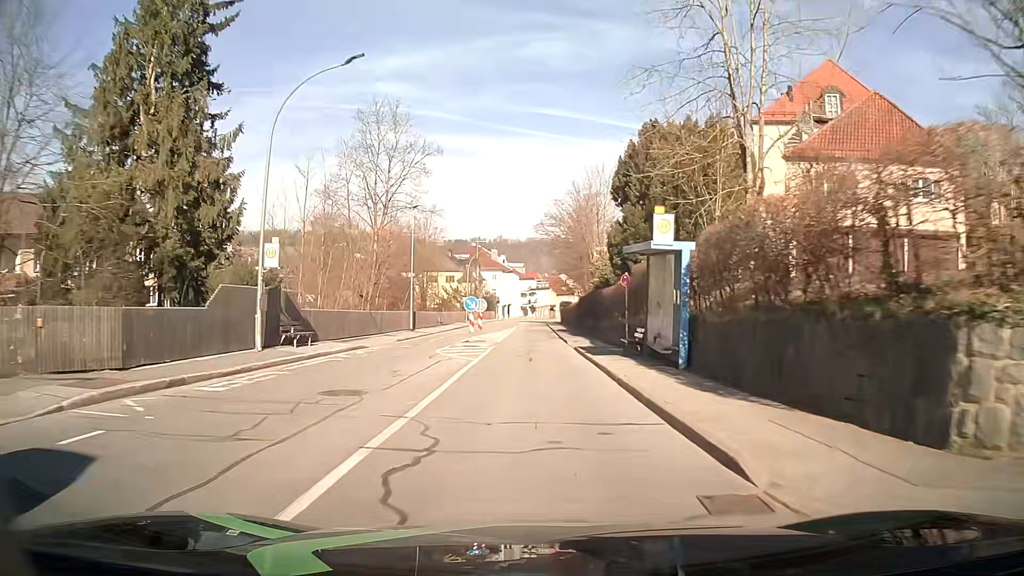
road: tertiary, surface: asphalt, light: Day
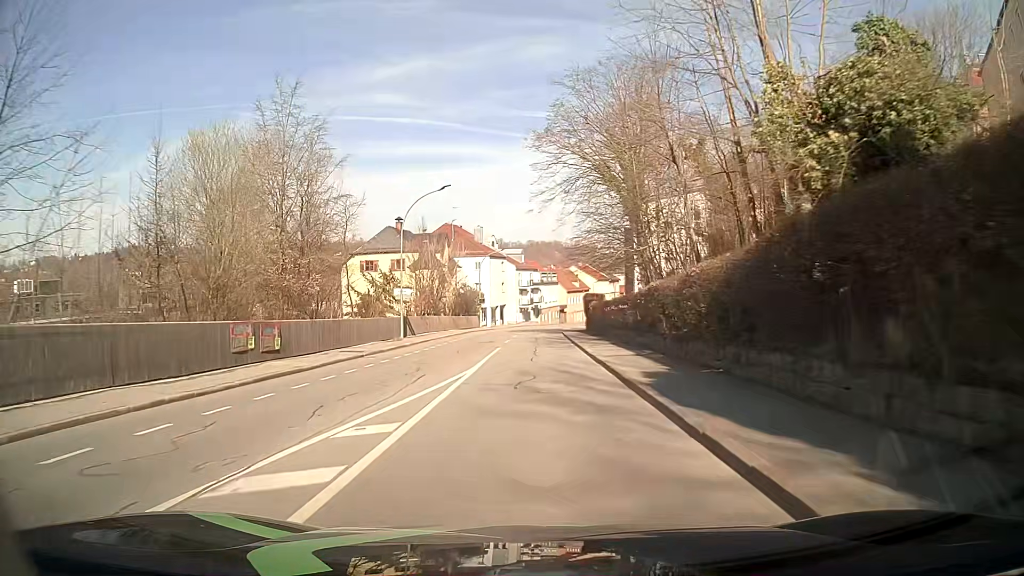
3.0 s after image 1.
(-0.2, +41.3) m; -1°
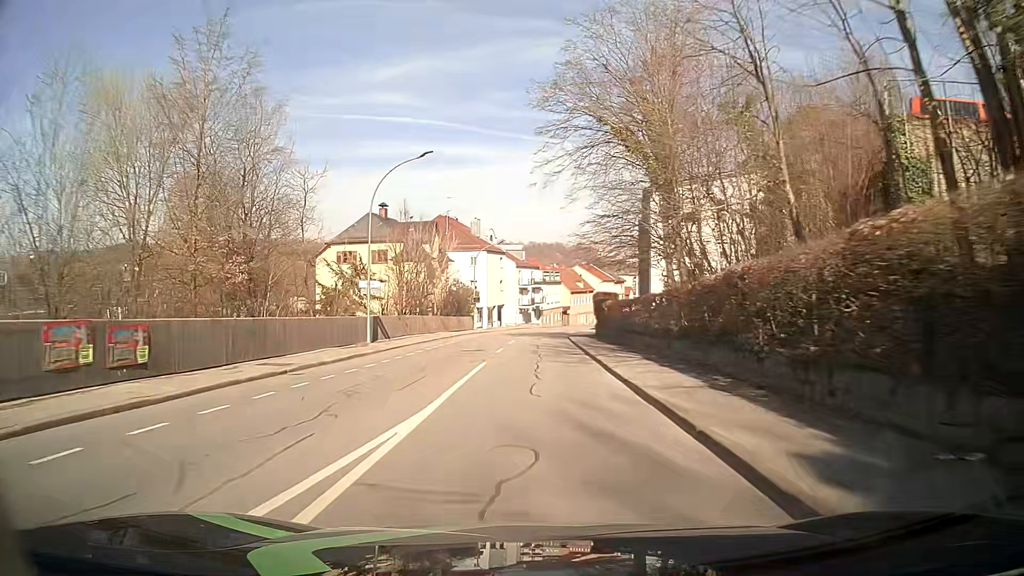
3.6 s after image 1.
(0.0, +8.3) m; 0°
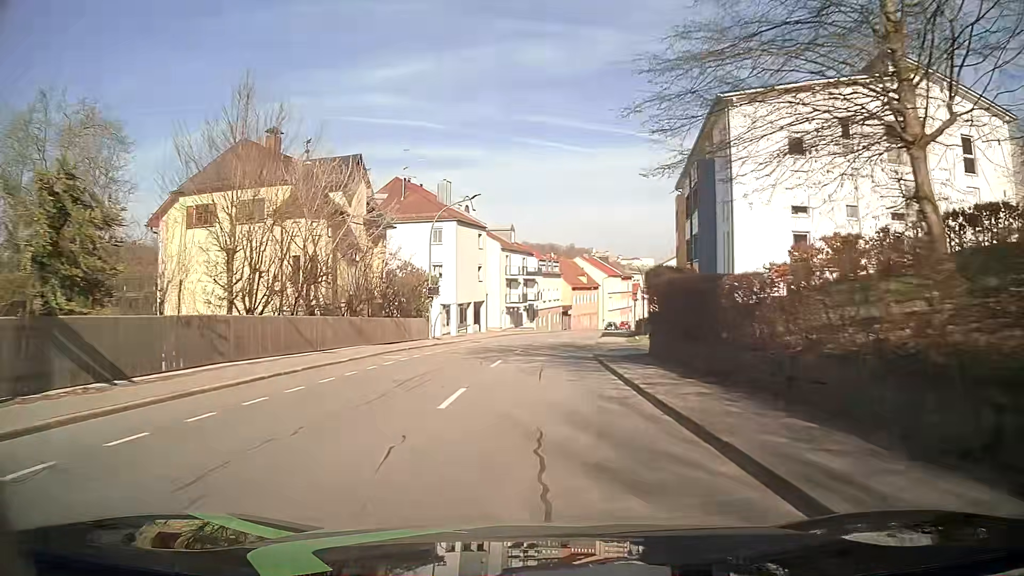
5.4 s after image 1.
(-0.1, +24.8) m; 0°
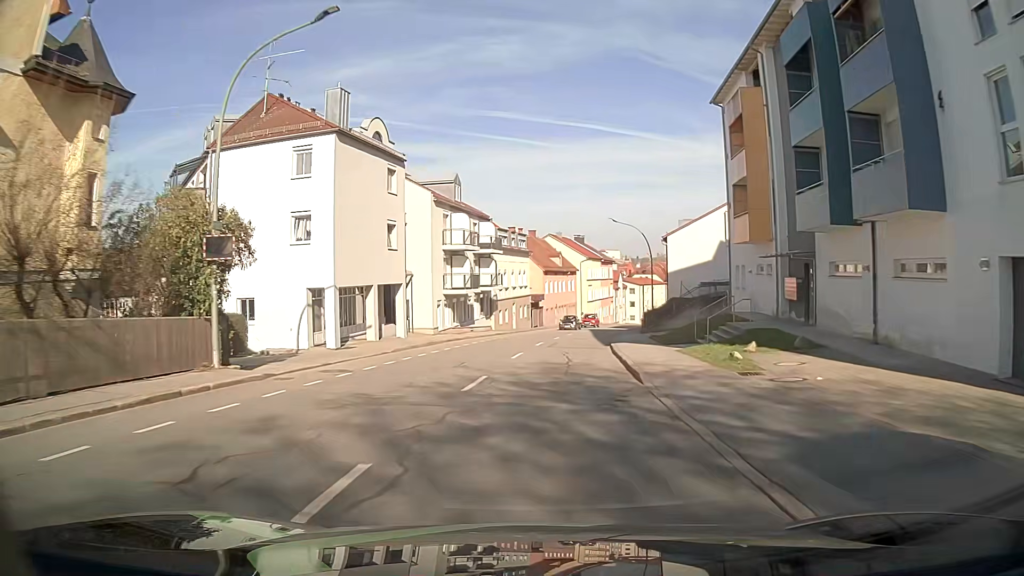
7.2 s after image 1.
(+0.6, +24.9) m; +3°
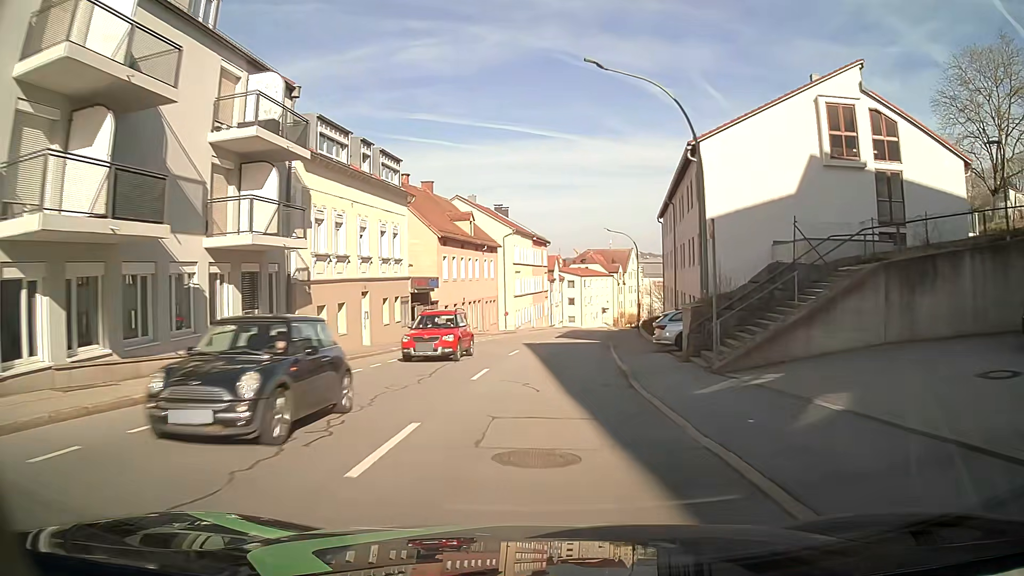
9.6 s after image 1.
(+1.9, +33.4) m; +7°
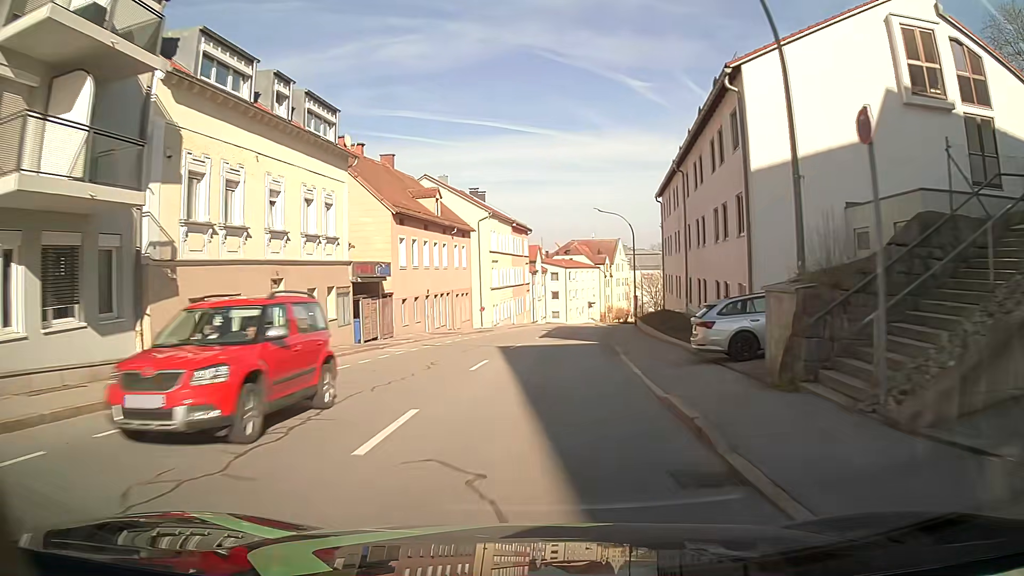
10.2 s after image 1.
(+0.1, +8.4) m; +1°
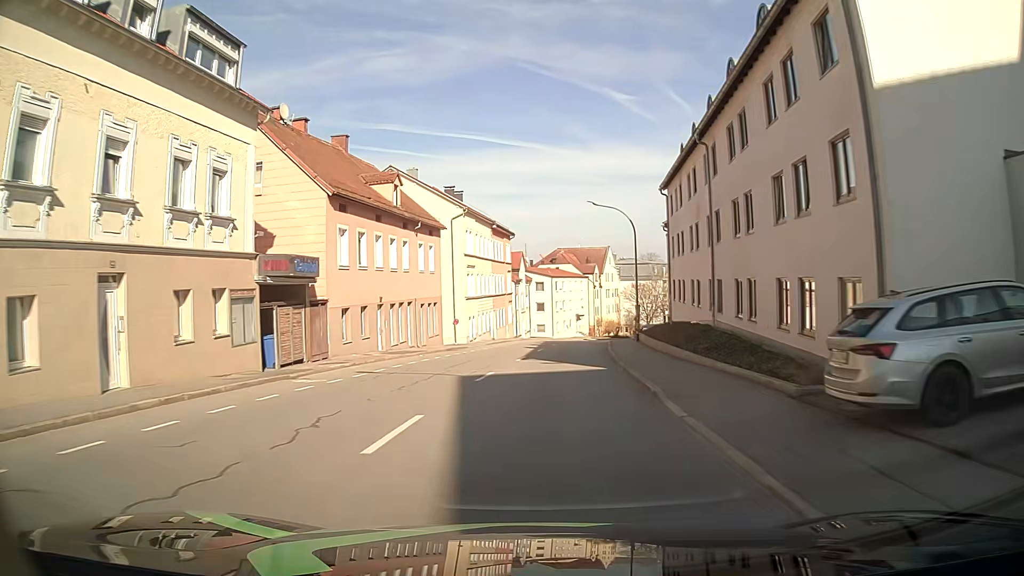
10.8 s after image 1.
(+0.1, +8.5) m; +1°
